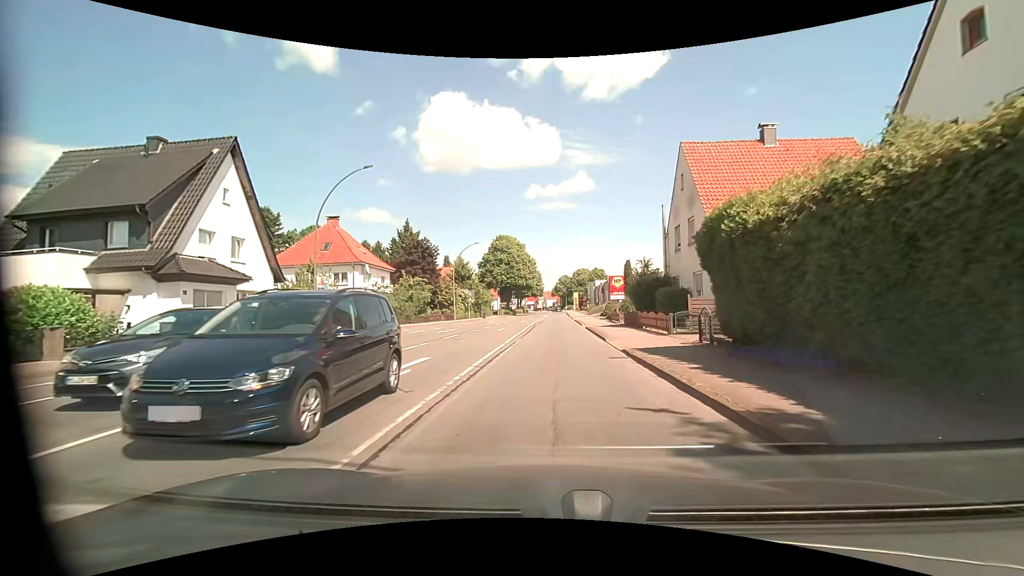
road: primary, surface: asphalt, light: Day
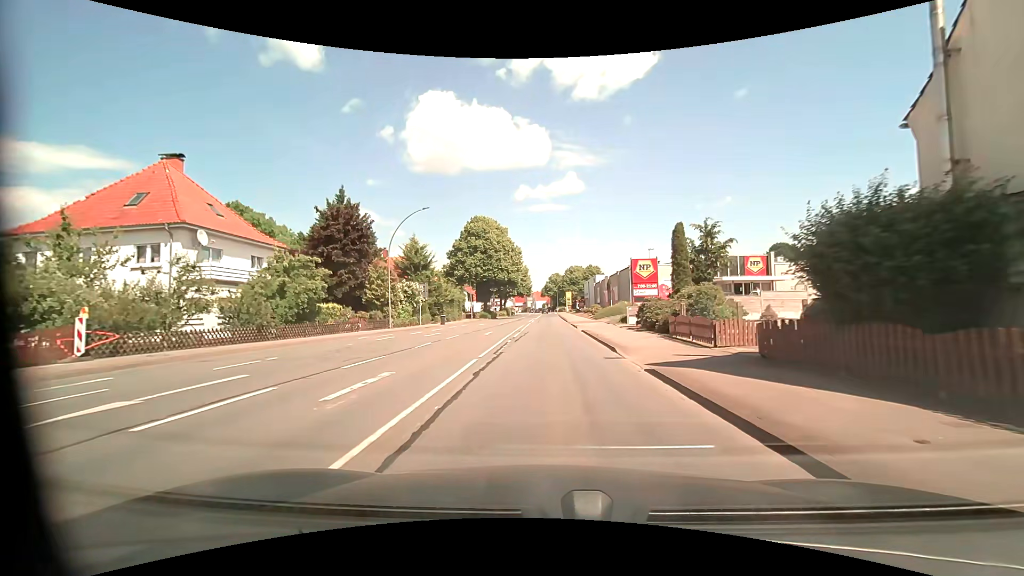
(+0.3, +23.6) m; +1°
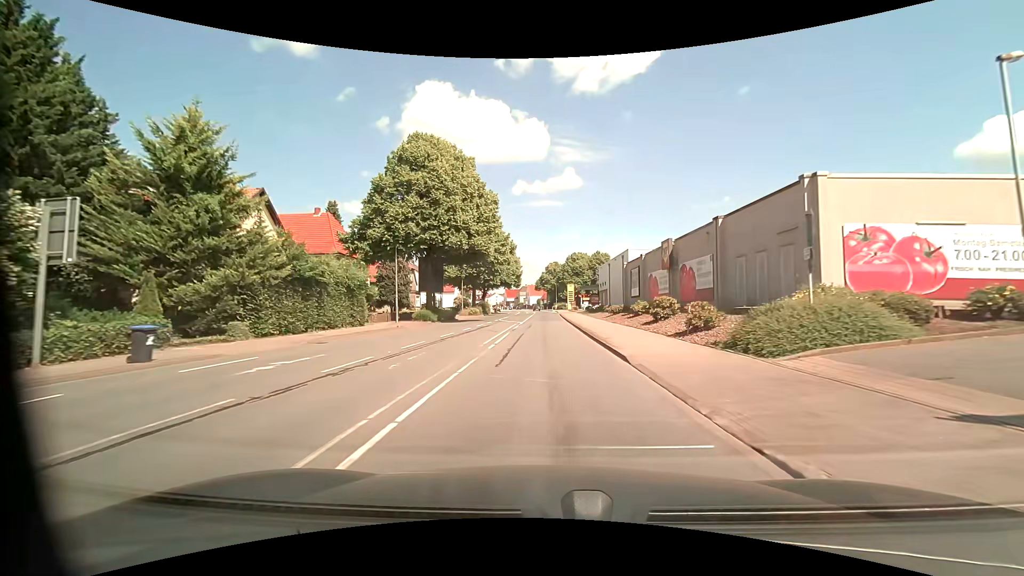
(+0.1, +37.6) m; 0°
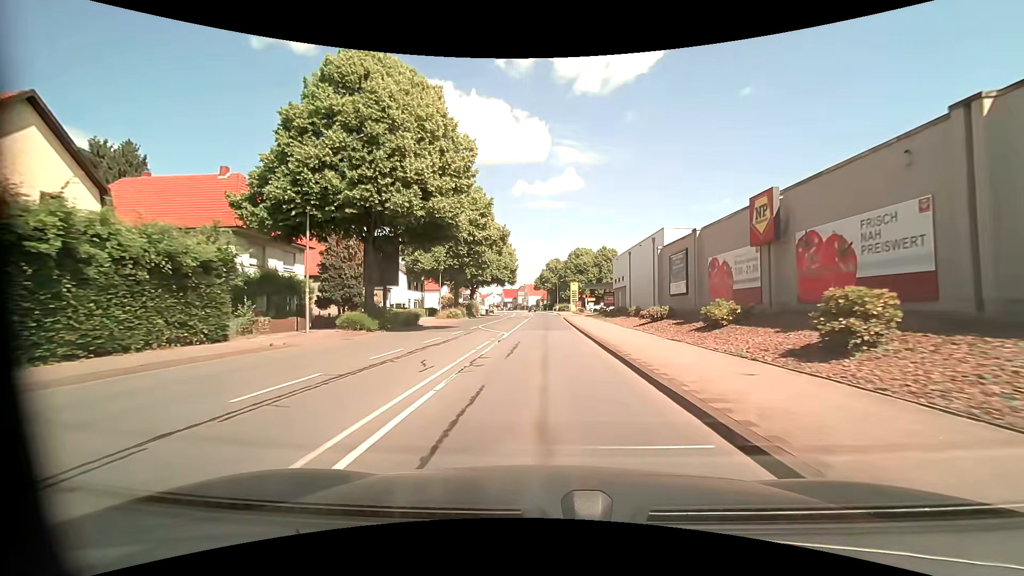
(0.0, +15.3) m; 0°
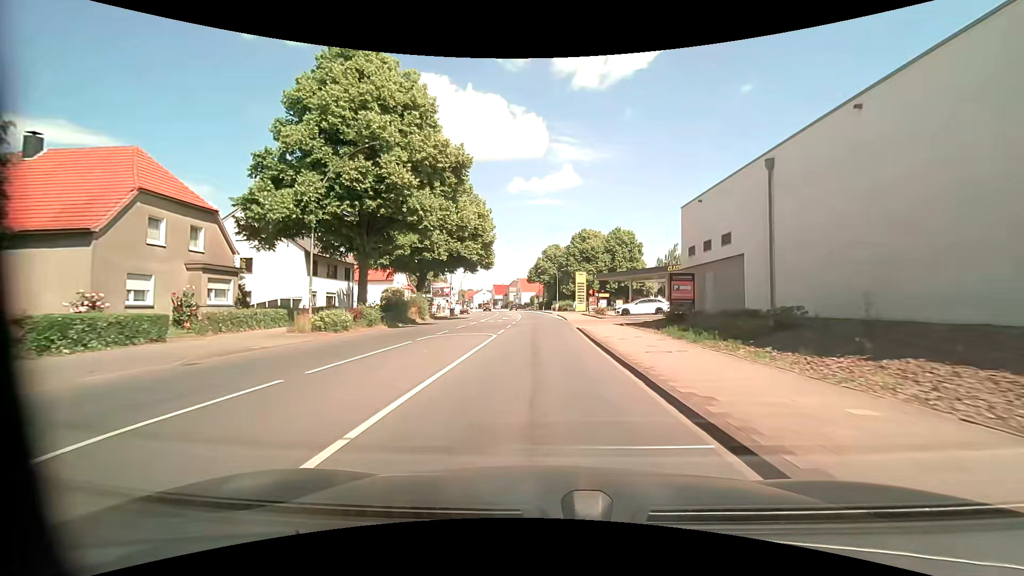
(+0.2, +30.8) m; 0°
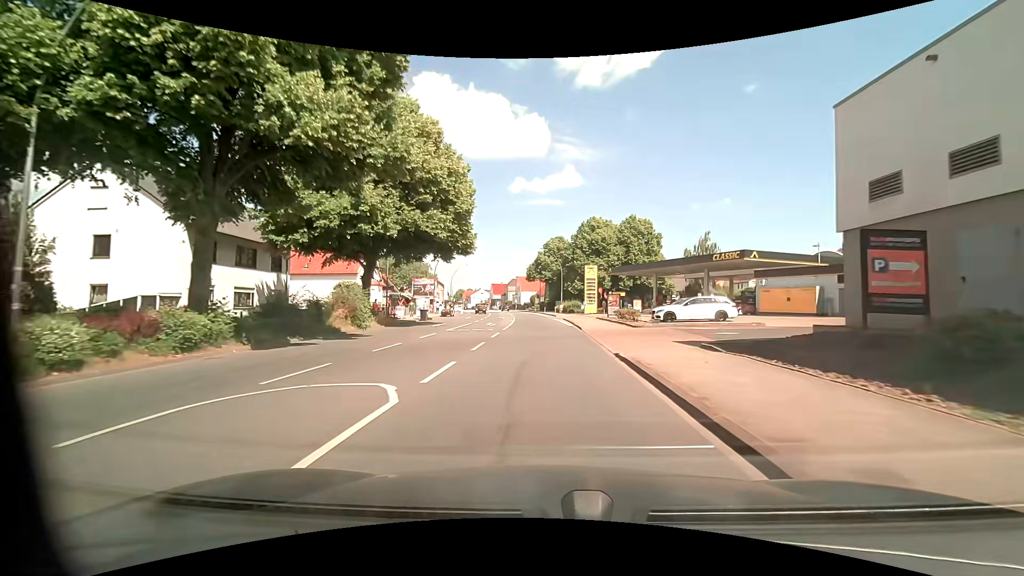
(0.0, +14.8) m; 0°
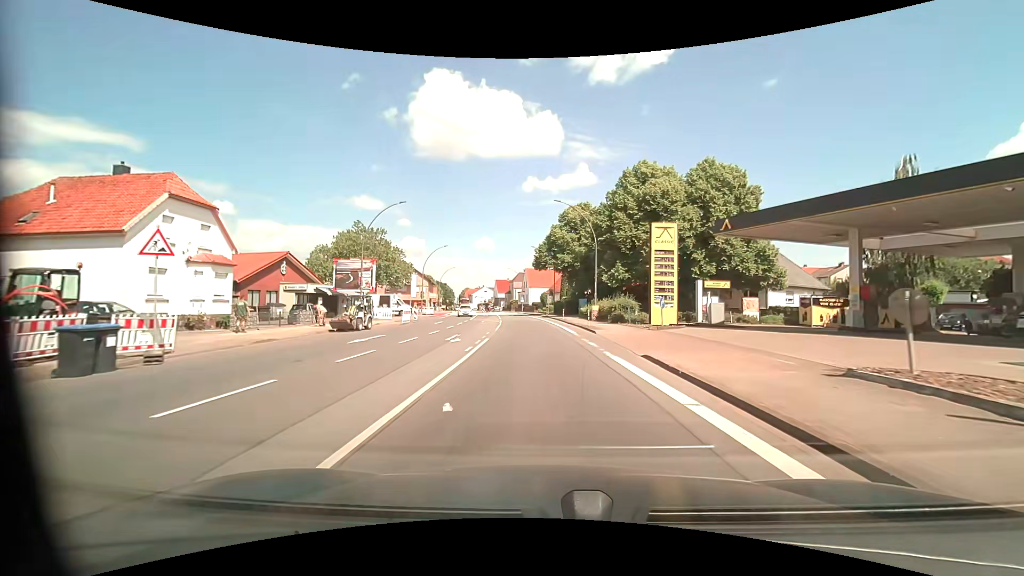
(-0.4, +34.3) m; -1°
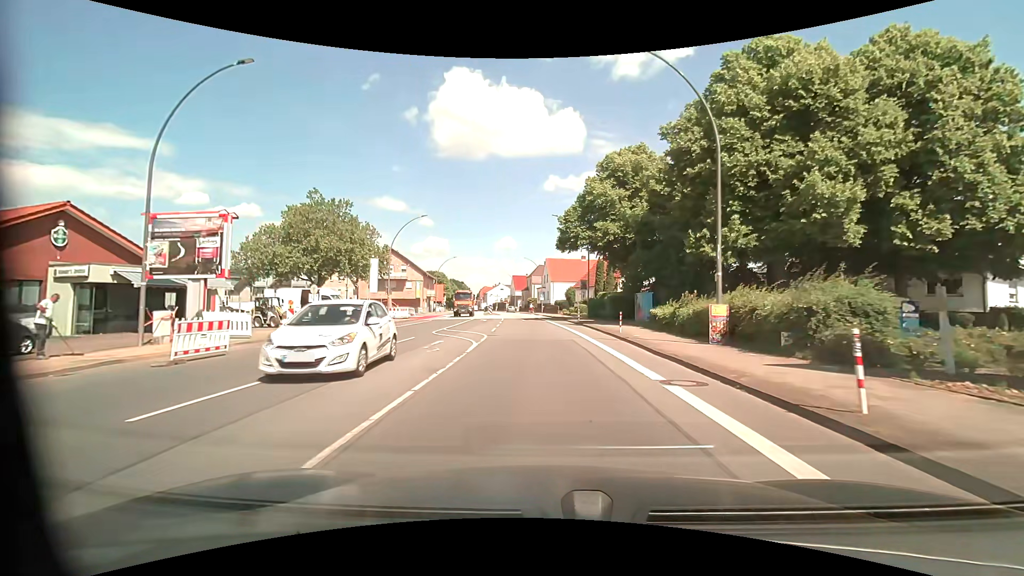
(-0.6, +24.4) m; -3°
